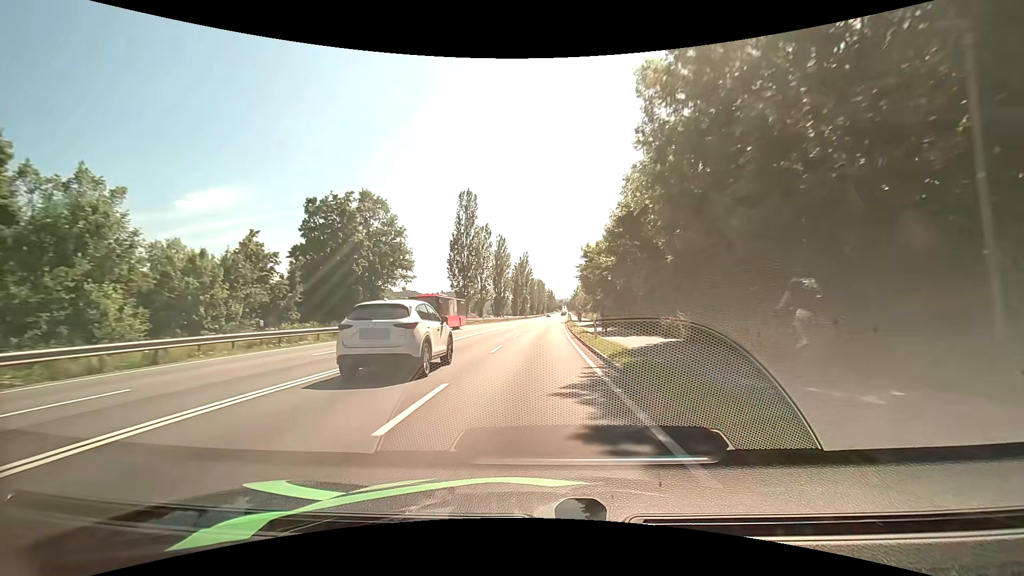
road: primary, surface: asphalt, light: Day
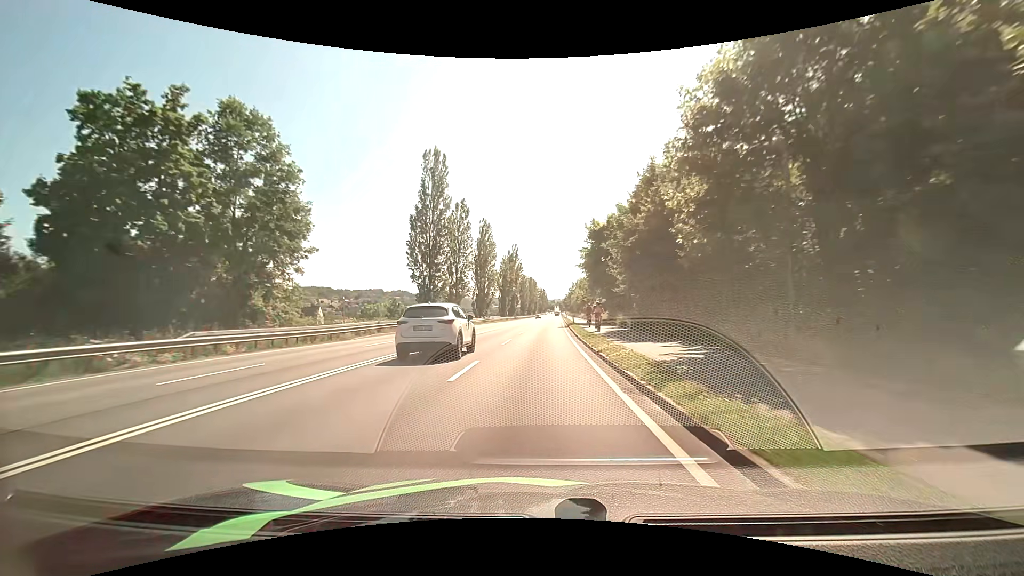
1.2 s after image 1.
(+0.1, +19.3) m; +1°
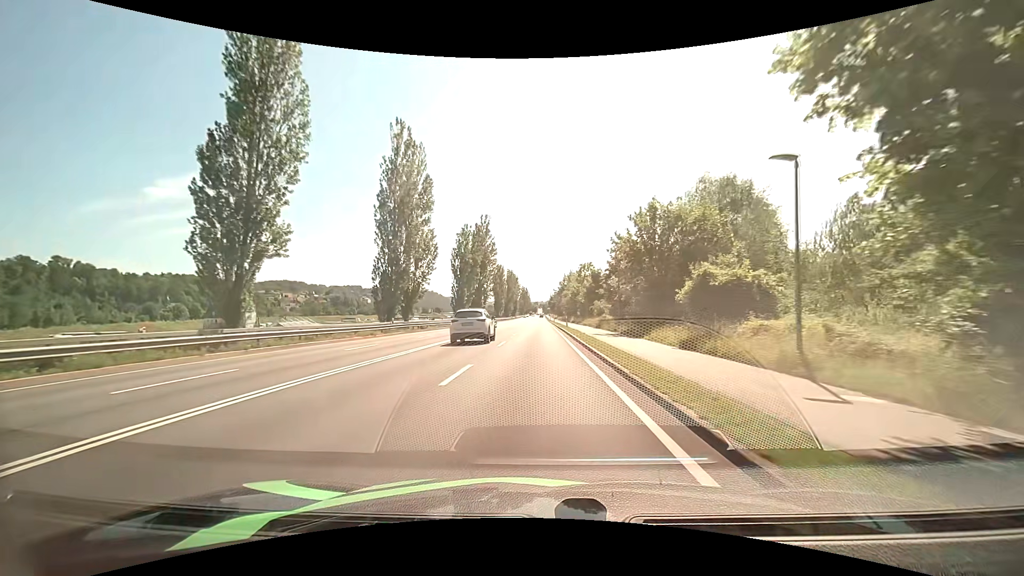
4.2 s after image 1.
(+1.1, +48.7) m; +2°
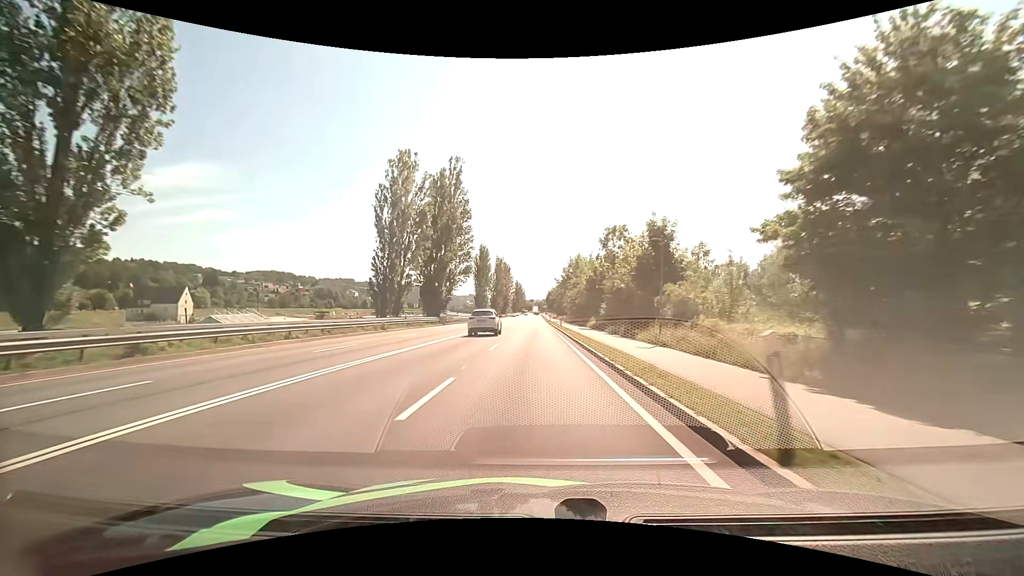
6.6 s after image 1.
(-0.1, +39.0) m; 0°
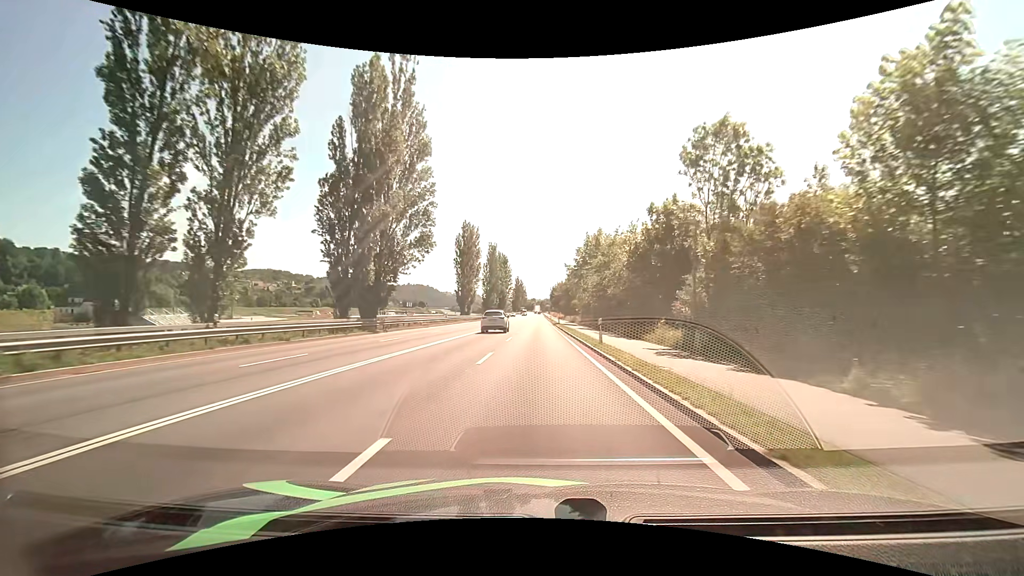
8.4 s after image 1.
(-0.1, +29.1) m; 0°
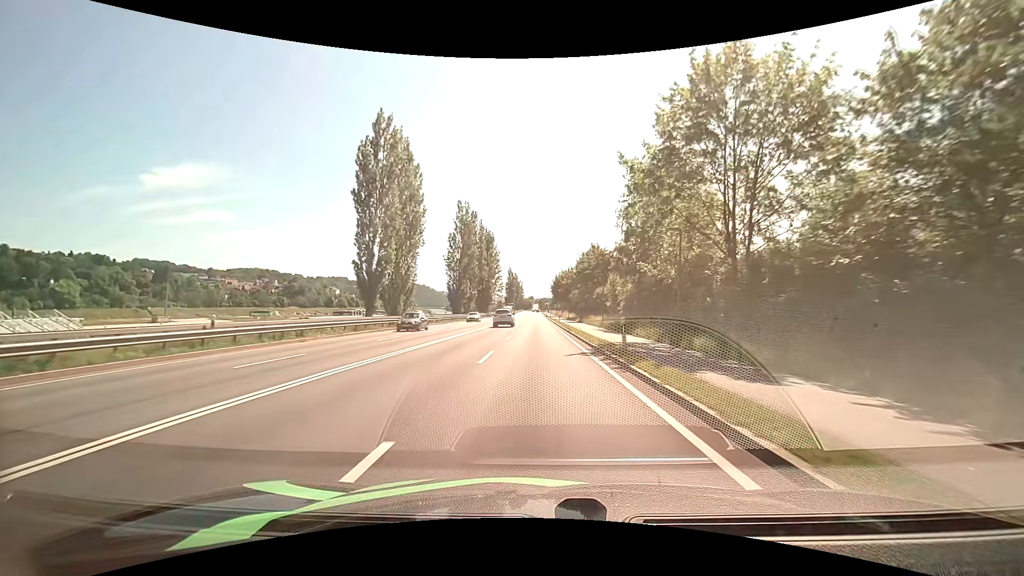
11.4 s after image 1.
(+0.1, +48.4) m; 0°
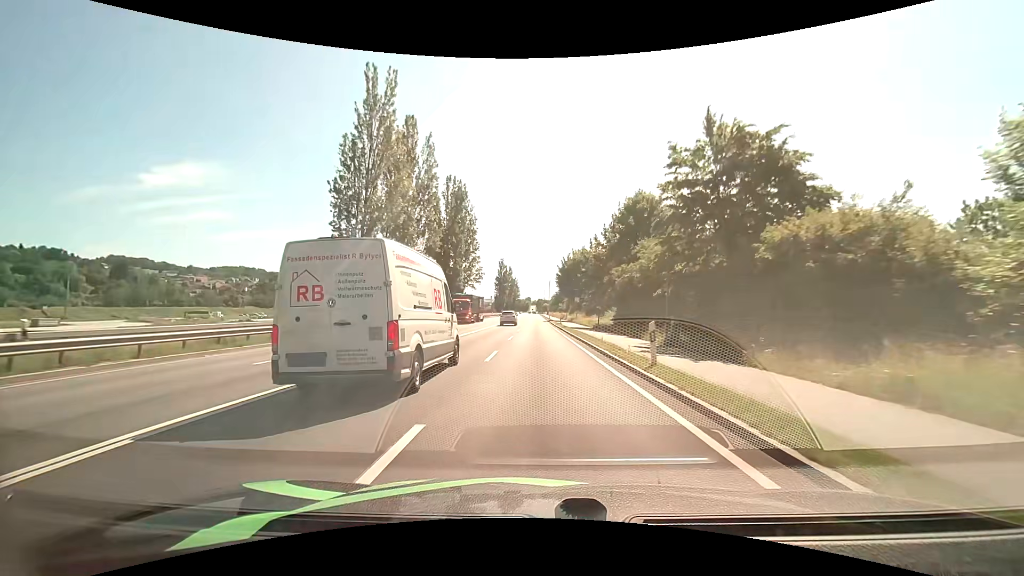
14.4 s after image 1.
(-0.2, +47.3) m; 0°
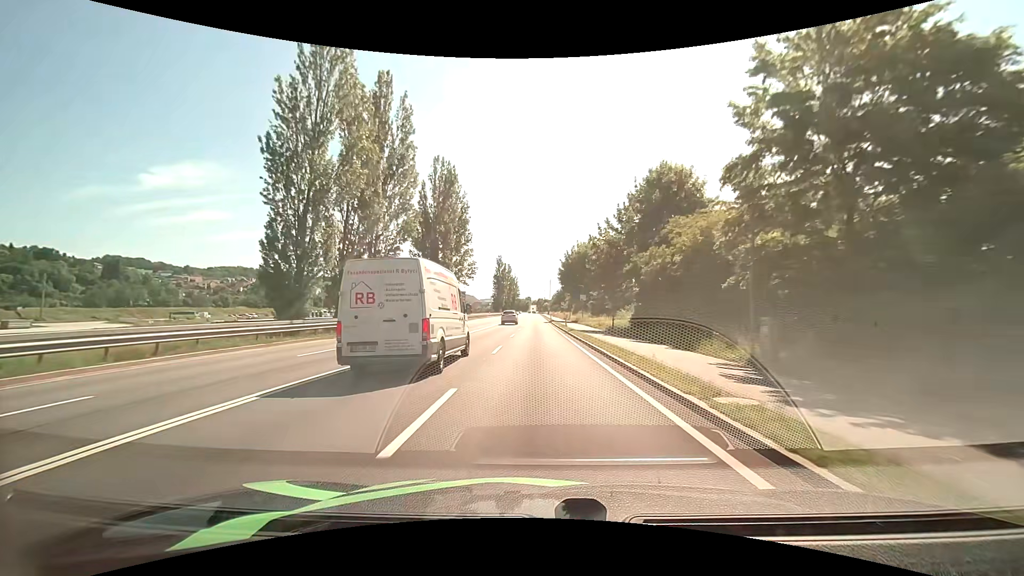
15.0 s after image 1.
(+0.1, +9.3) m; +1°
(0, +10) (0, +20) (0, +30) (0, +40) (0, +50) (0, +60) (0, +70) (0, +80) (-1, +90) (-1, +100) m
